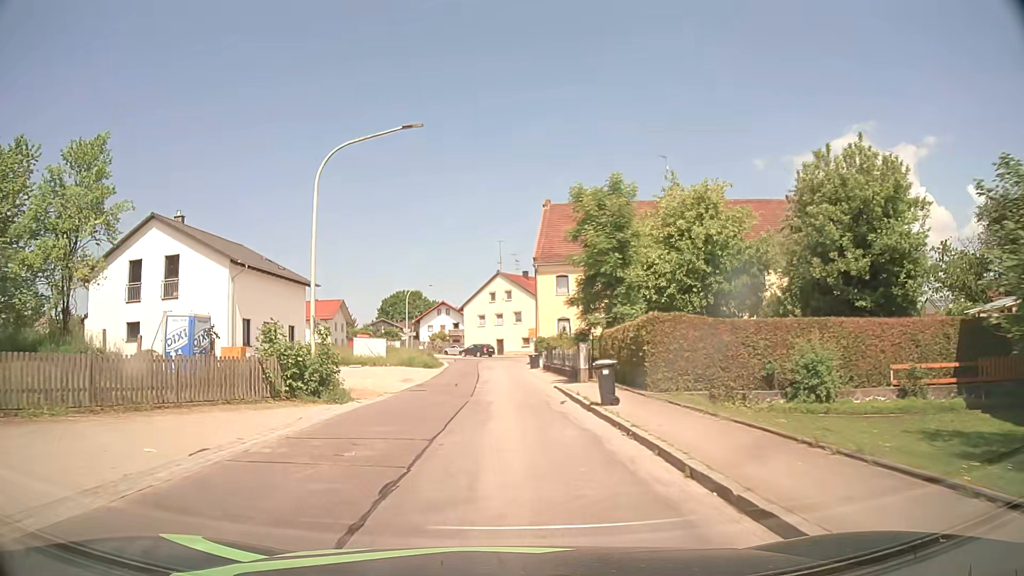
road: tertiary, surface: asphalt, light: Day
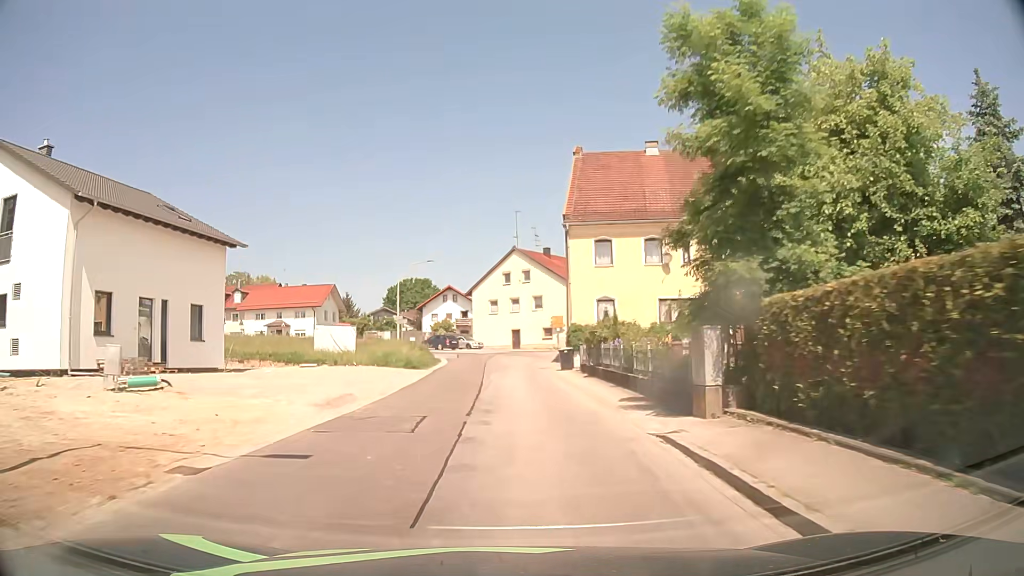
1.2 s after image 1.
(-0.1, +14.9) m; -1°
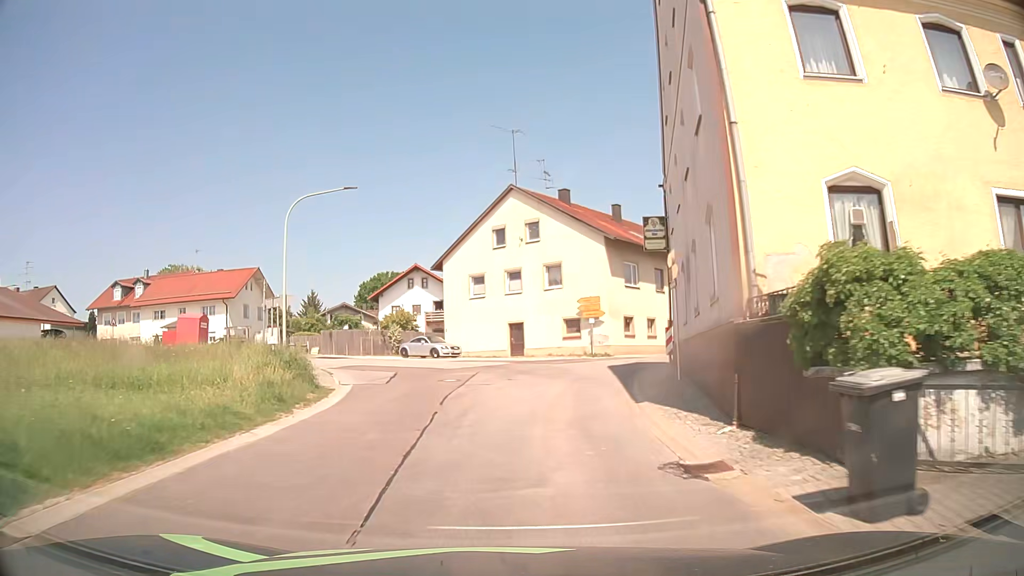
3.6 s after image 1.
(+0.1, +27.6) m; +1°
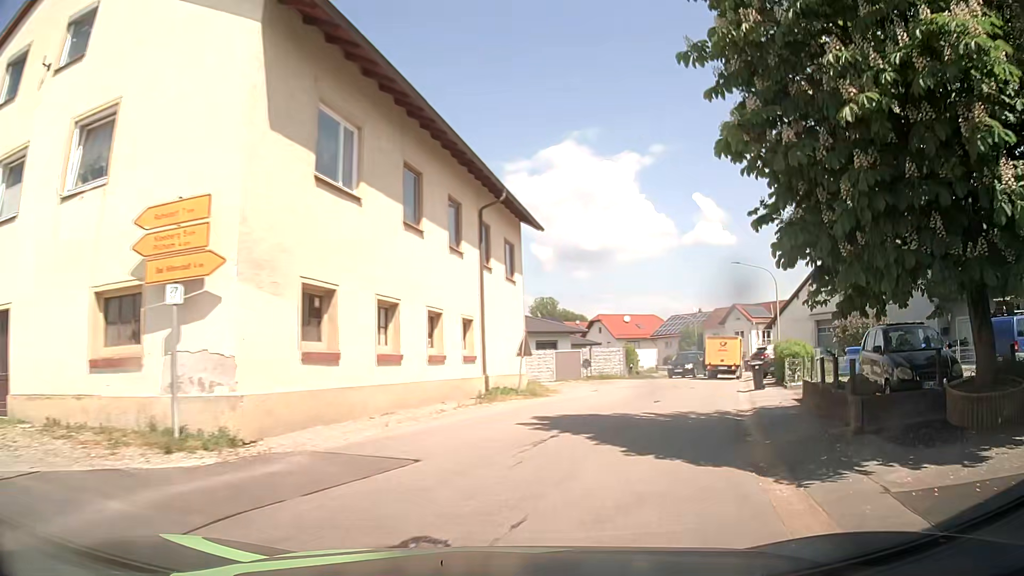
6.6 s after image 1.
(+3.5, +26.9) m; +24°
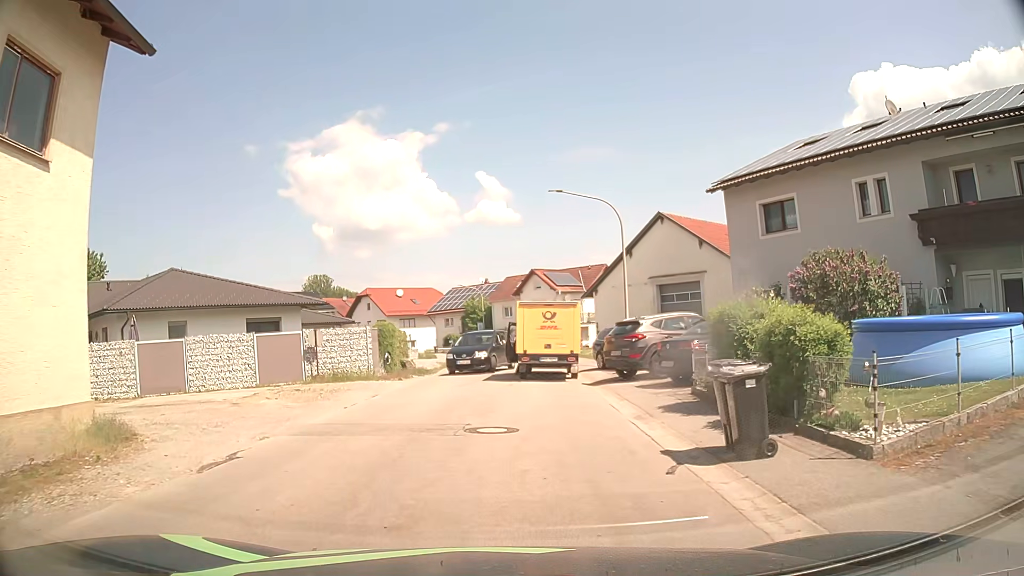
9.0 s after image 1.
(+3.5, +15.5) m; +21°
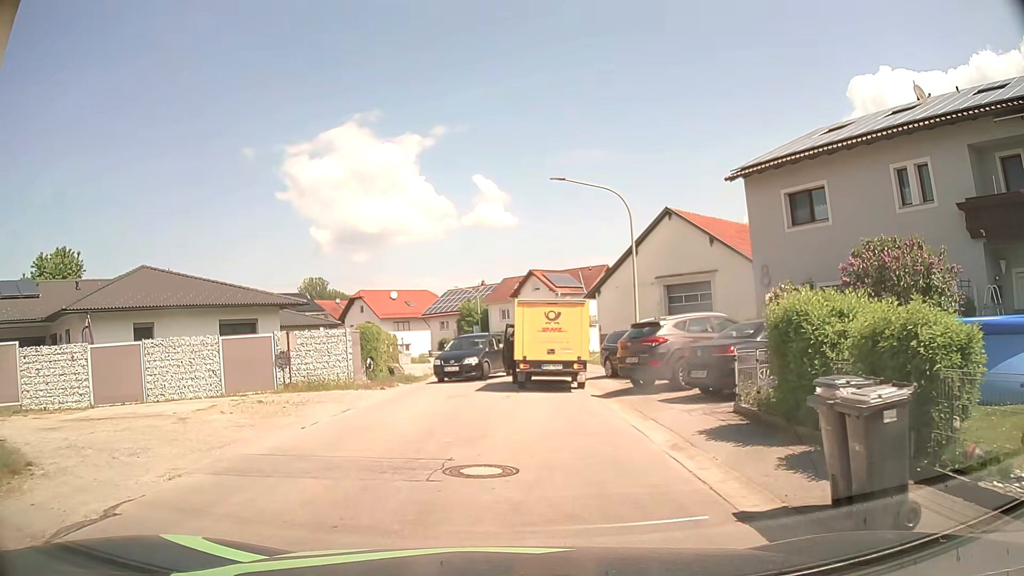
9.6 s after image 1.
(0.0, +2.7) m; +1°
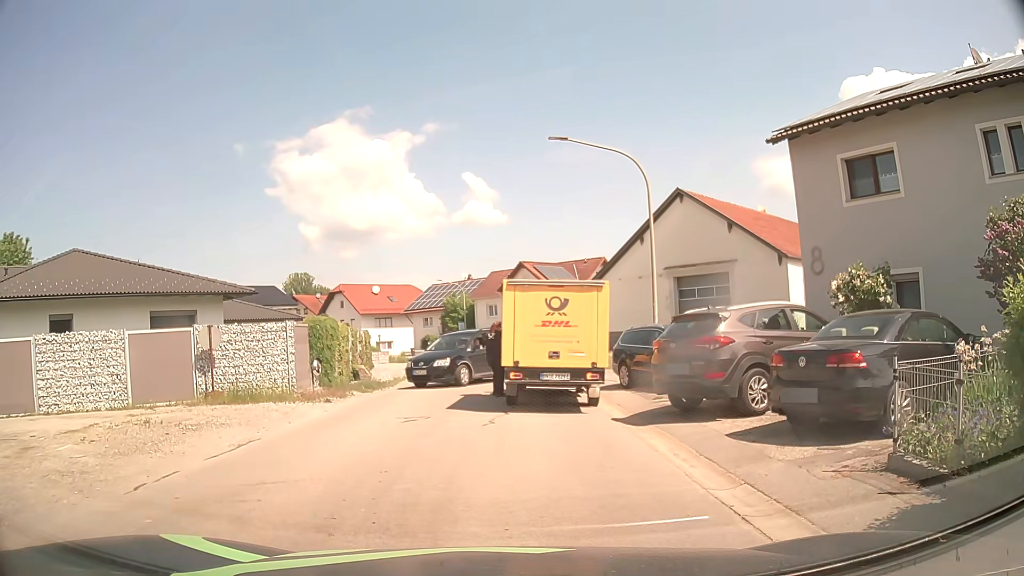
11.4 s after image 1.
(0.0, +4.8) m; -1°
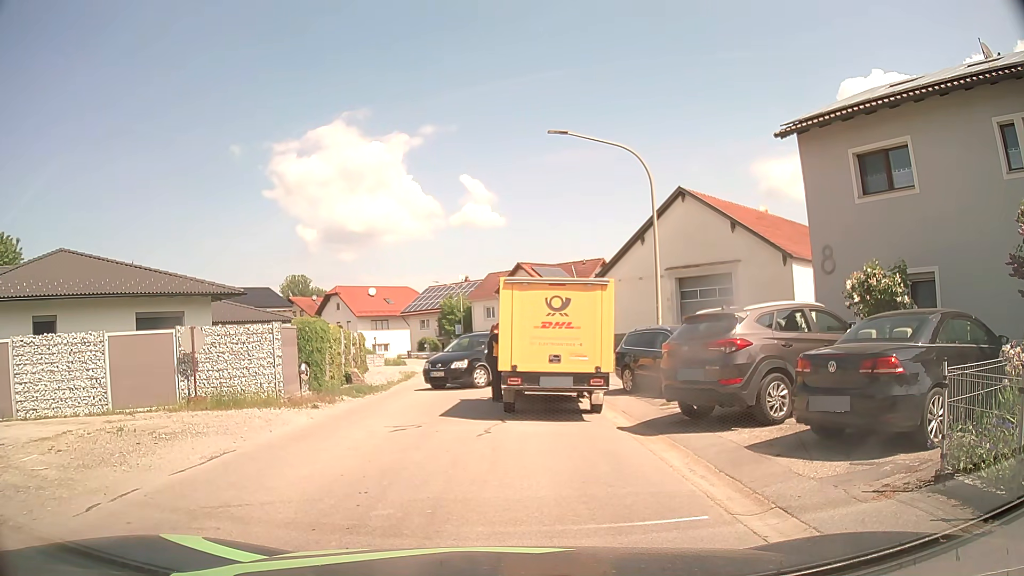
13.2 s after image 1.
(0.0, +0.8) m; 0°
(-1, +10) (-2, +20) (-2, +30) (-1, +40) (-2, +50) (-4, +59) (-7, +69) (-12, +77) (-18, +85) (-26, +92) m
